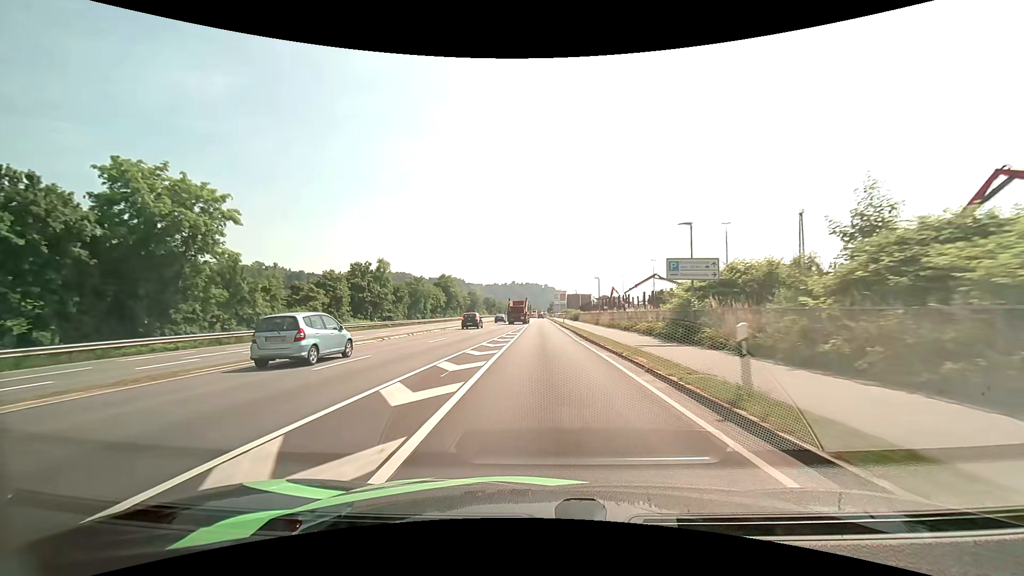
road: primary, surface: asphalt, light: Day
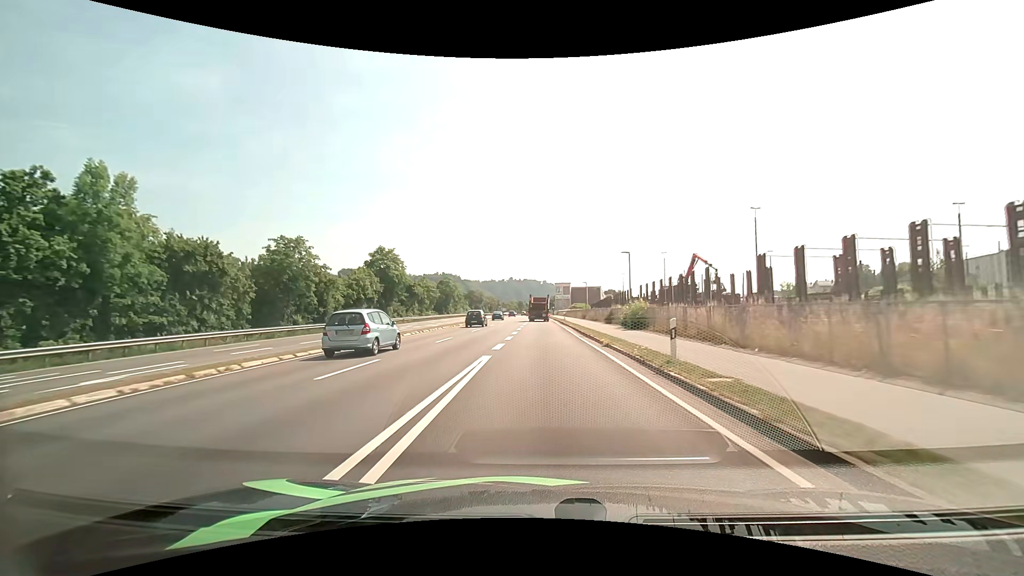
(+0.1, +50.1) m; 0°
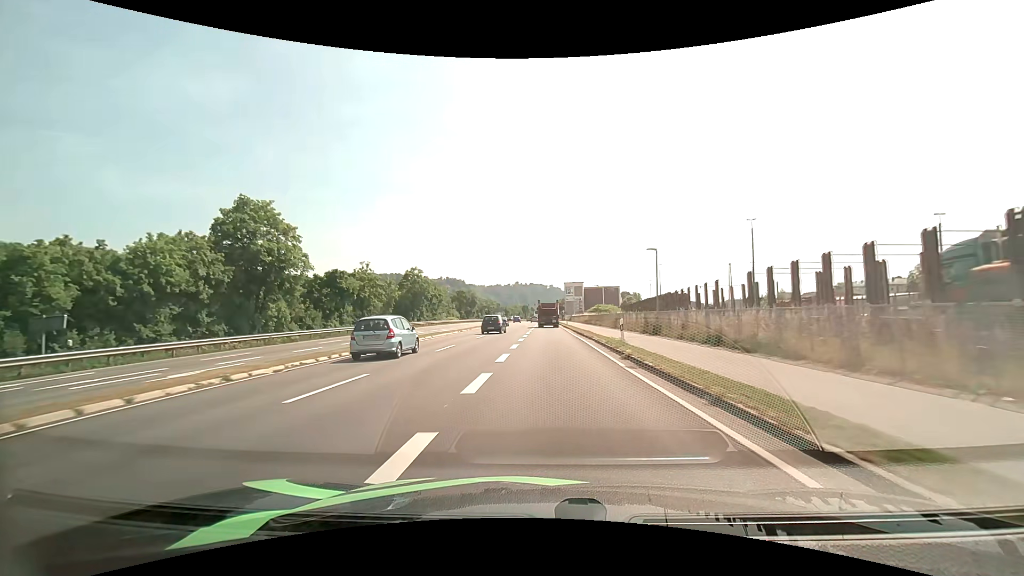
(0.0, +37.7) m; -1°
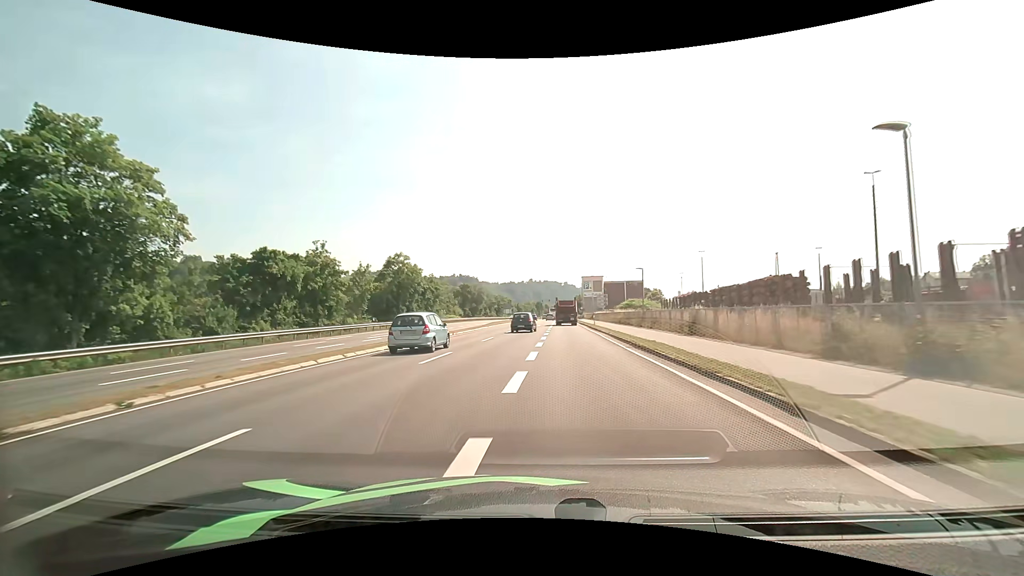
(-0.2, +18.3) m; -1°
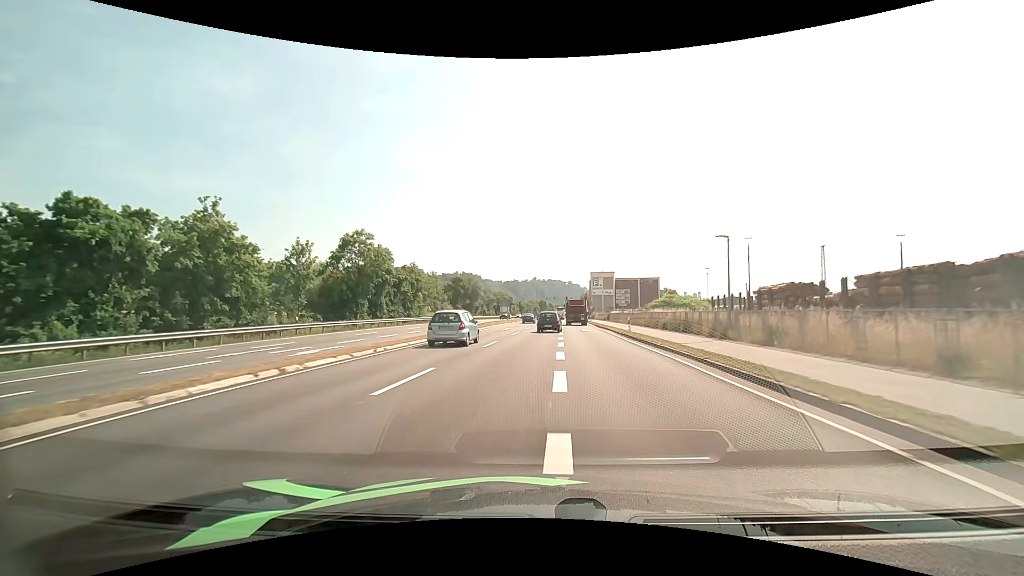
(-0.1, +17.7) m; 0°
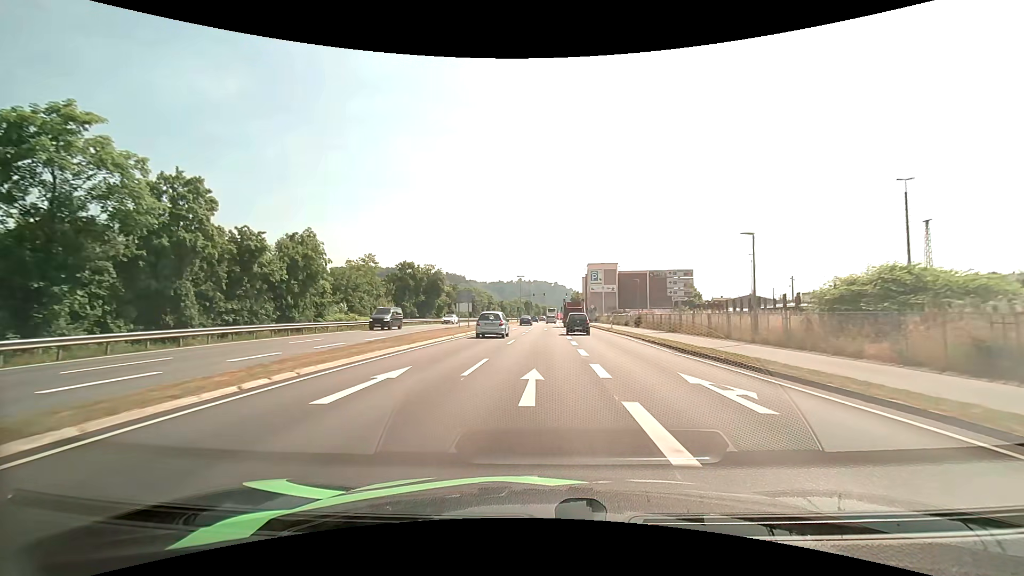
(+0.2, +33.2) m; +2°
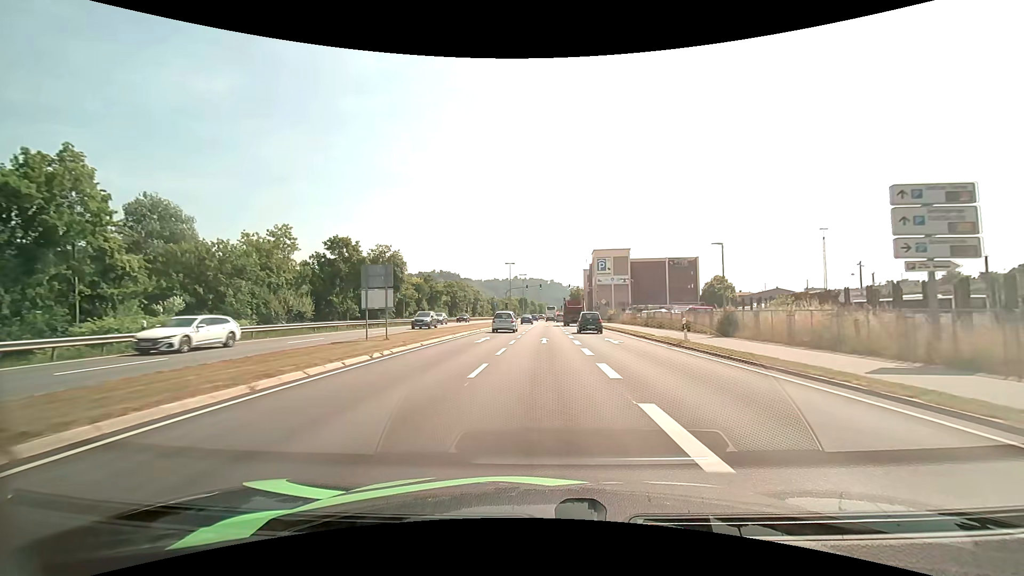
(+0.2, +24.2) m; 0°
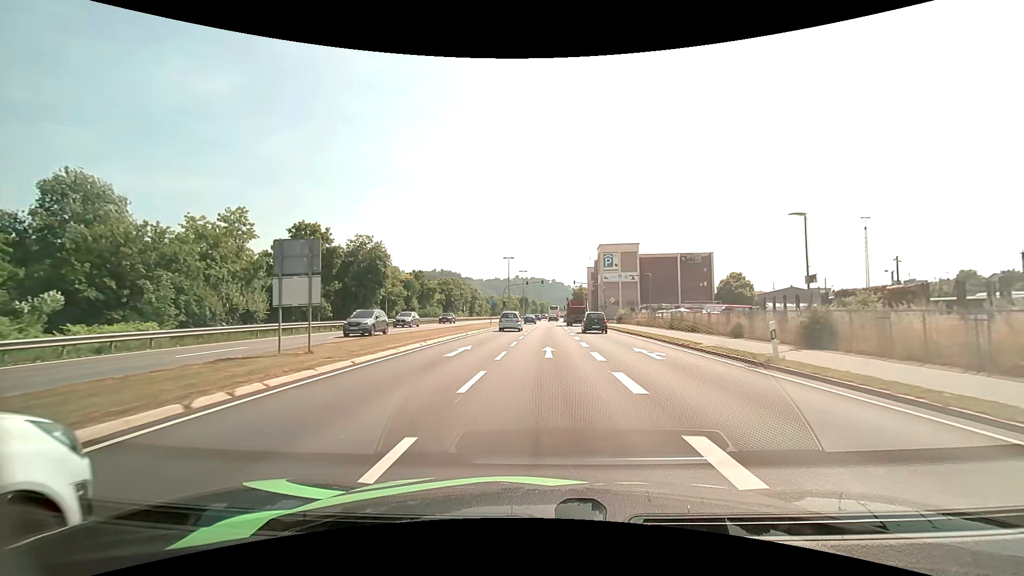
(0.0, +7.9) m; 0°
(0, +10) (0, +20) (0, +30) (+1, +40) (+1, +50) (+1, +60) (+2, +70) (+2, +80) (+2, +90) (+3, +100) m
